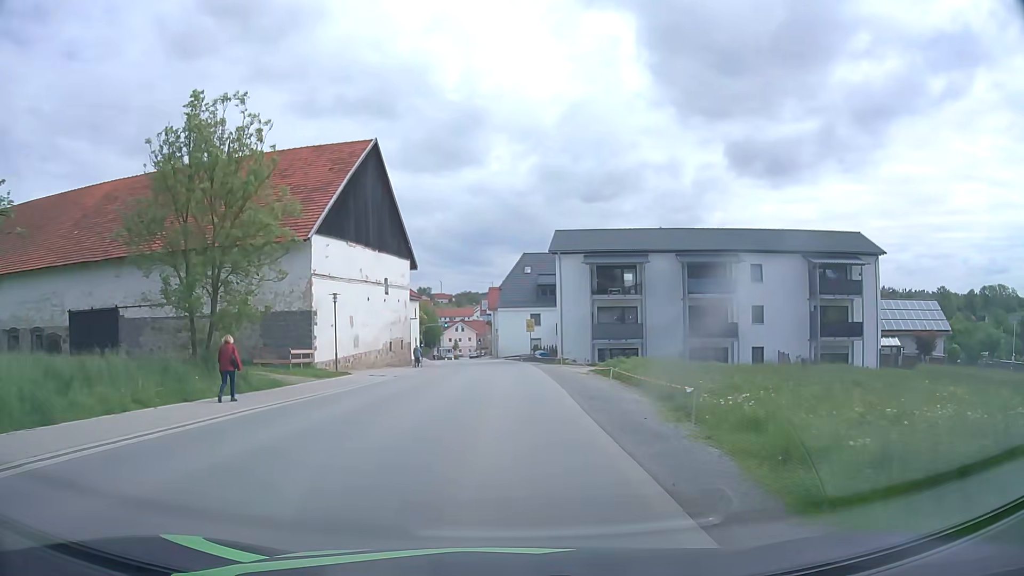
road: tertiary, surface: asphalt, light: Day
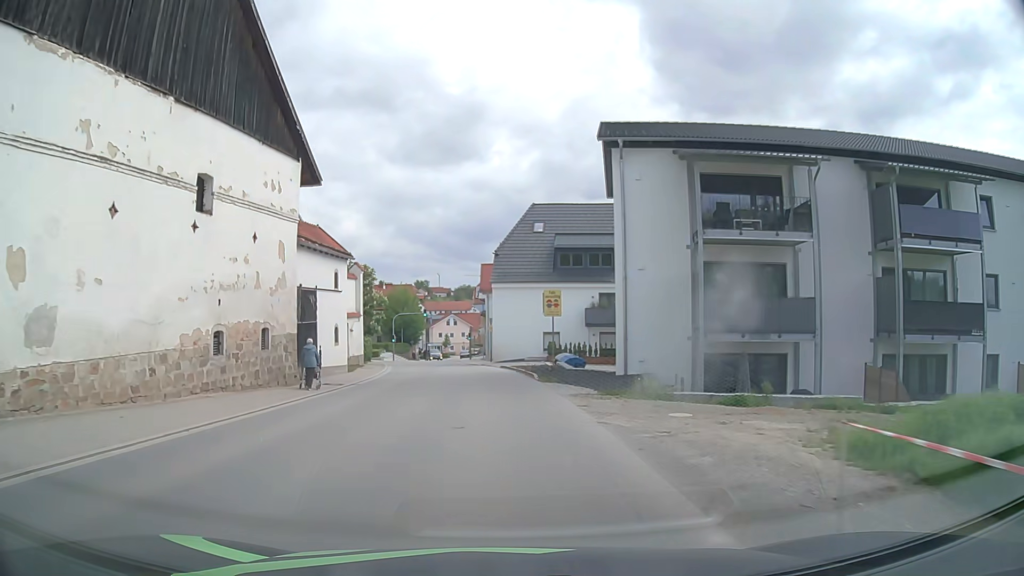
(+0.1, +27.1) m; 0°
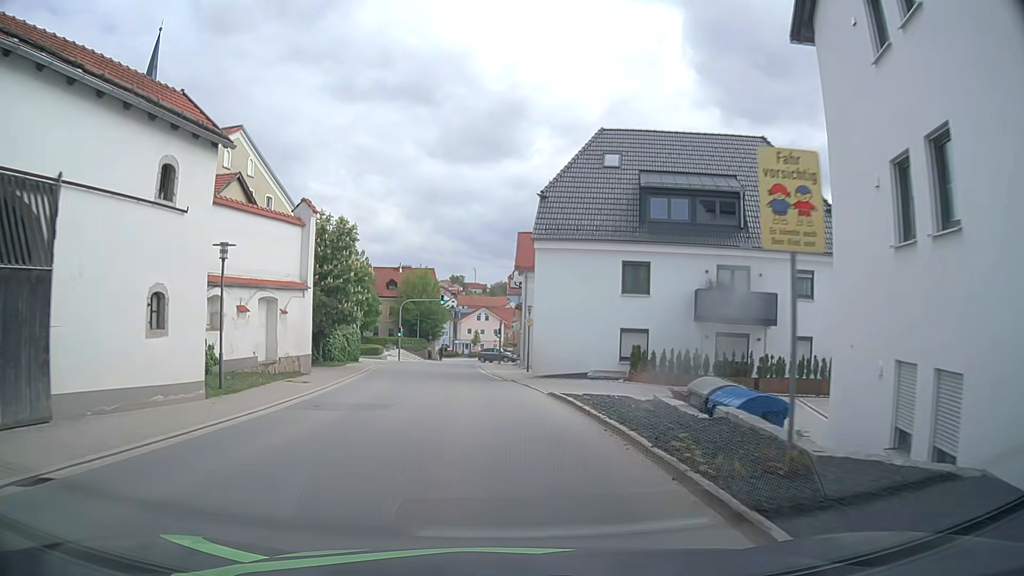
(-0.4, +19.5) m; -3°
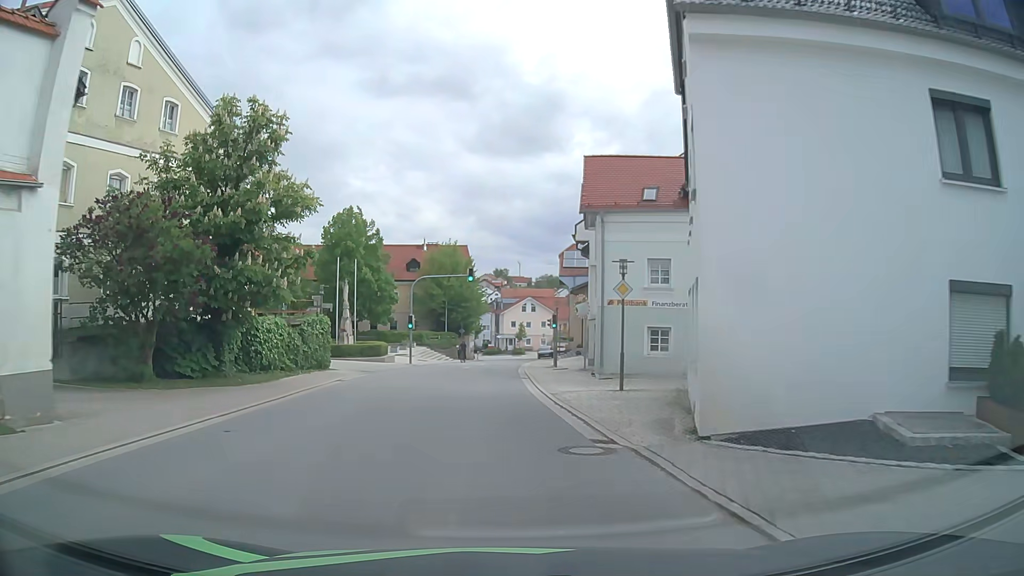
(-0.4, +19.0) m; -3°
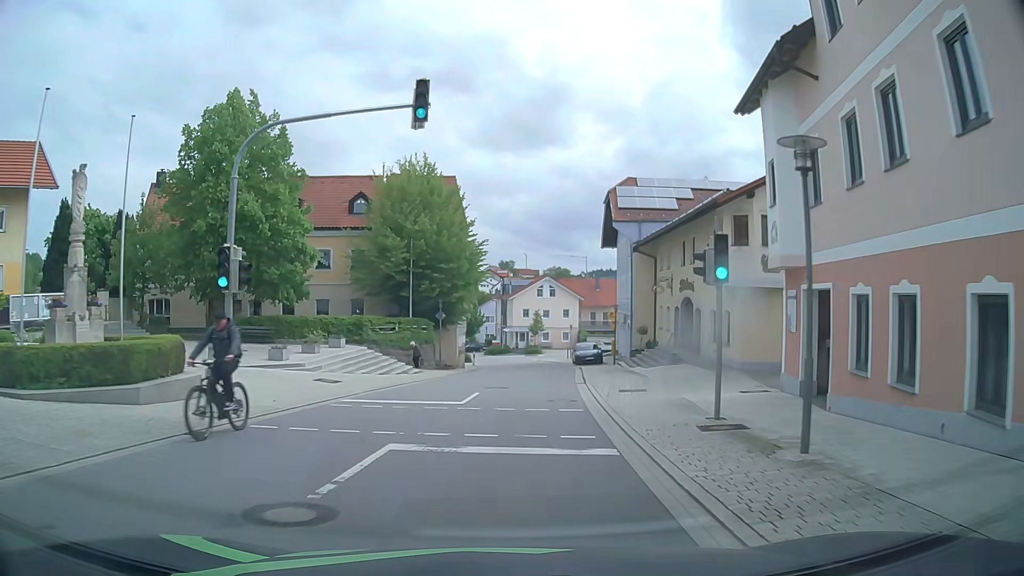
(-1.0, +31.2) m; -1°
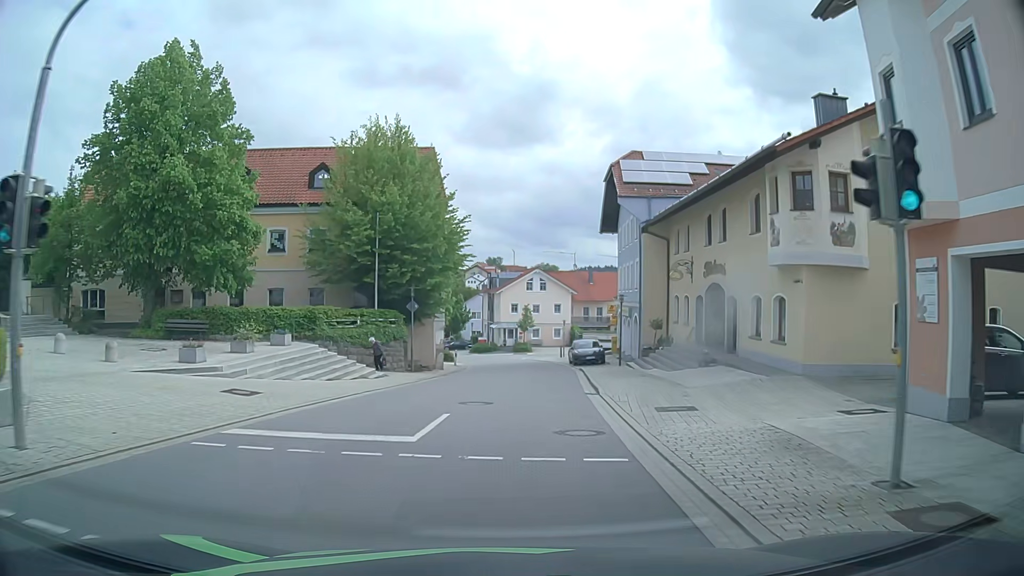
(+0.1, +6.4) m; +2°
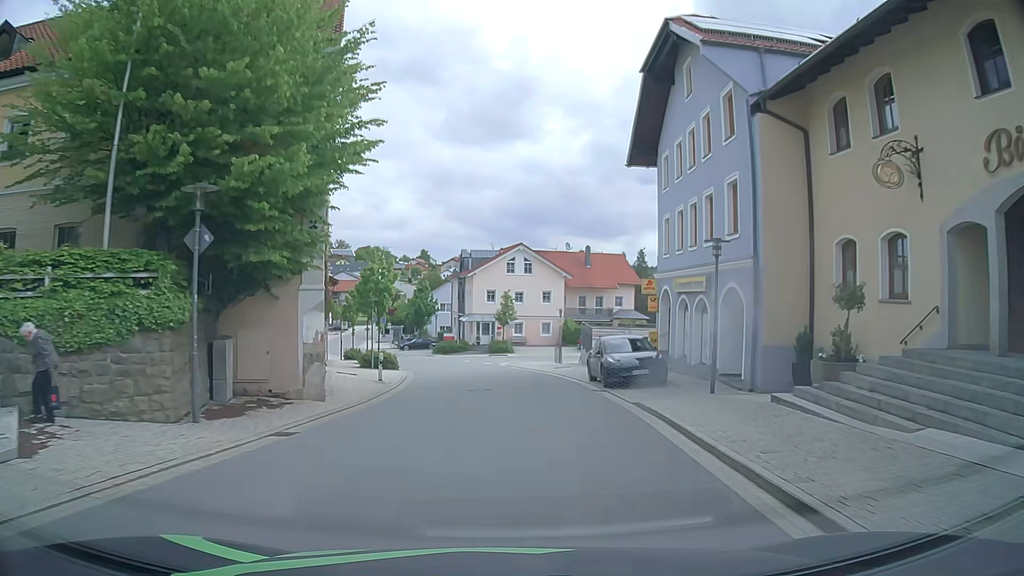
(+0.2, +19.5) m; +2°
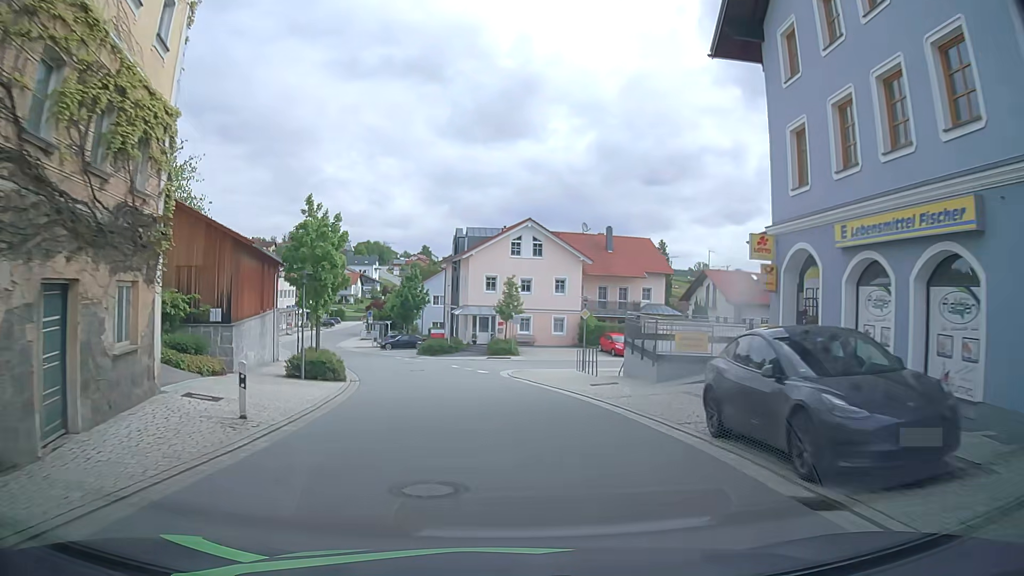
(-0.1, +13.2) m; 0°
(0, +10) (-1, +20) (-3, +30) (-6, +39) (-9, +49) (-13, +58) (-17, +67) (-20, +77) (-22, +87) (-23, +96) m
